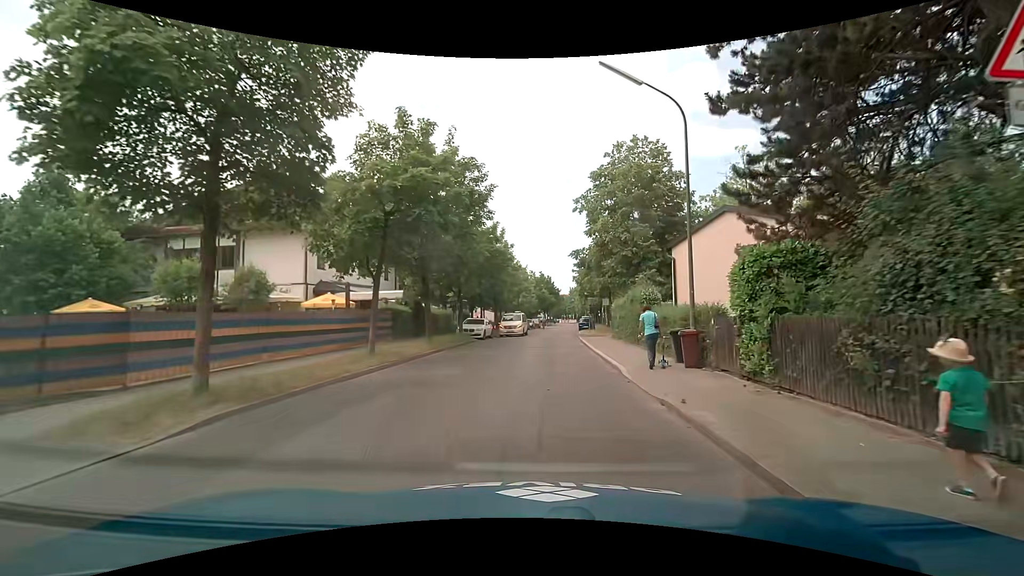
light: Day
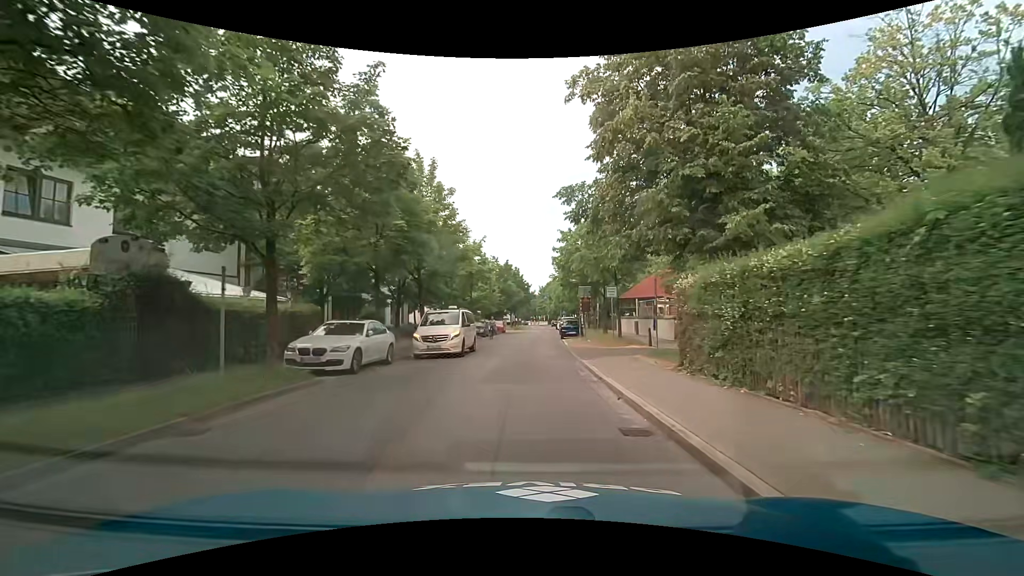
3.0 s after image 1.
(+1.0, +20.0) m; +5°
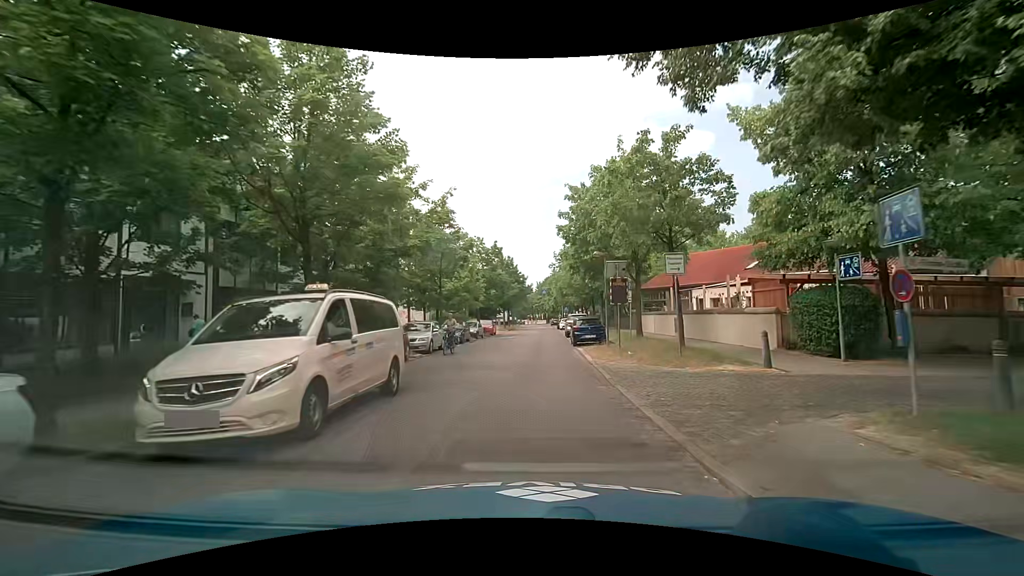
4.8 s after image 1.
(-0.1, +13.0) m; 0°
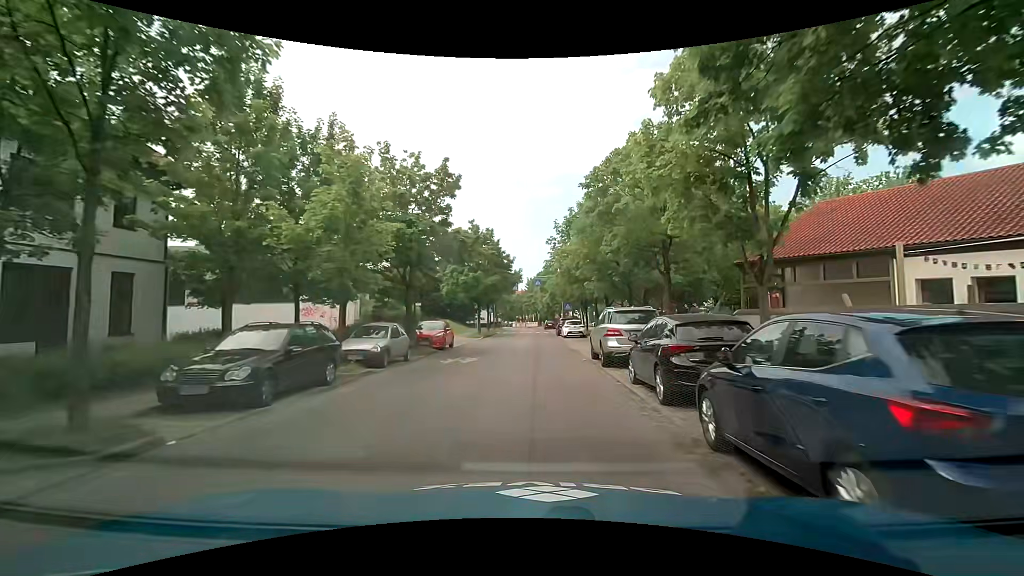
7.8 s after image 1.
(+0.2, +22.6) m; +1°
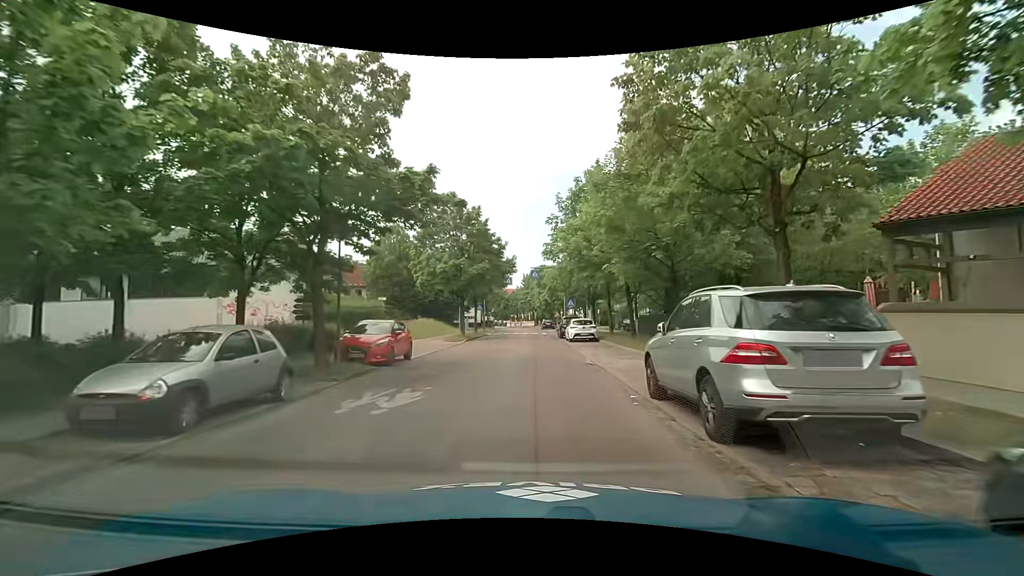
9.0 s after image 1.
(+0.1, +9.1) m; +1°
